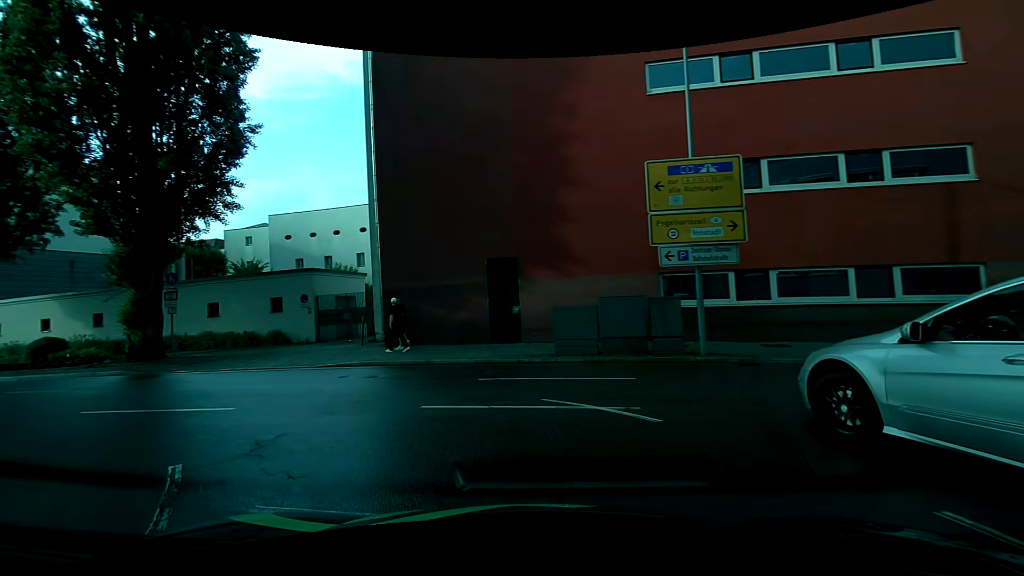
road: tertiary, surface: asphalt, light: Day
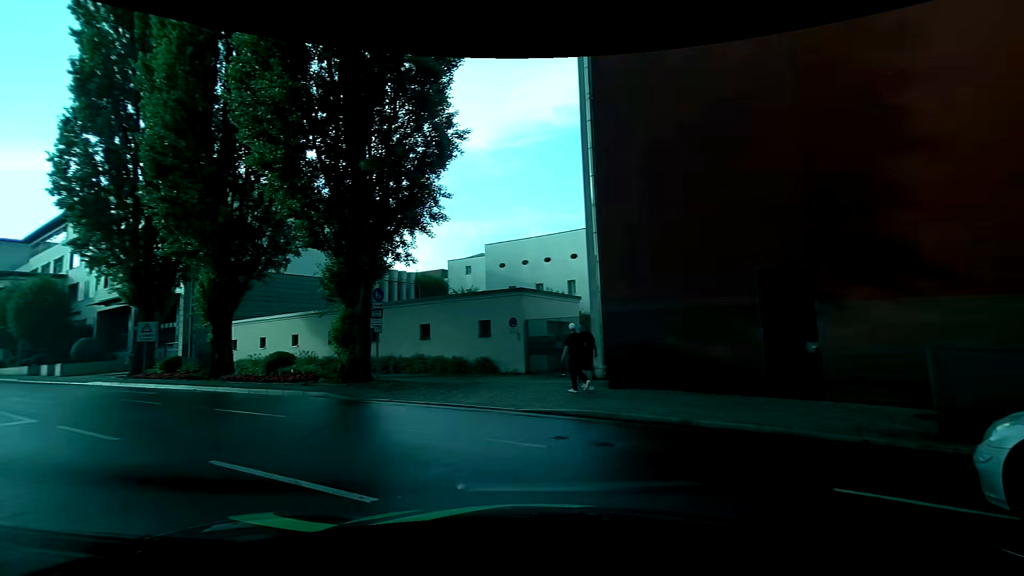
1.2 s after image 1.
(-0.8, +4.4) m; -23°
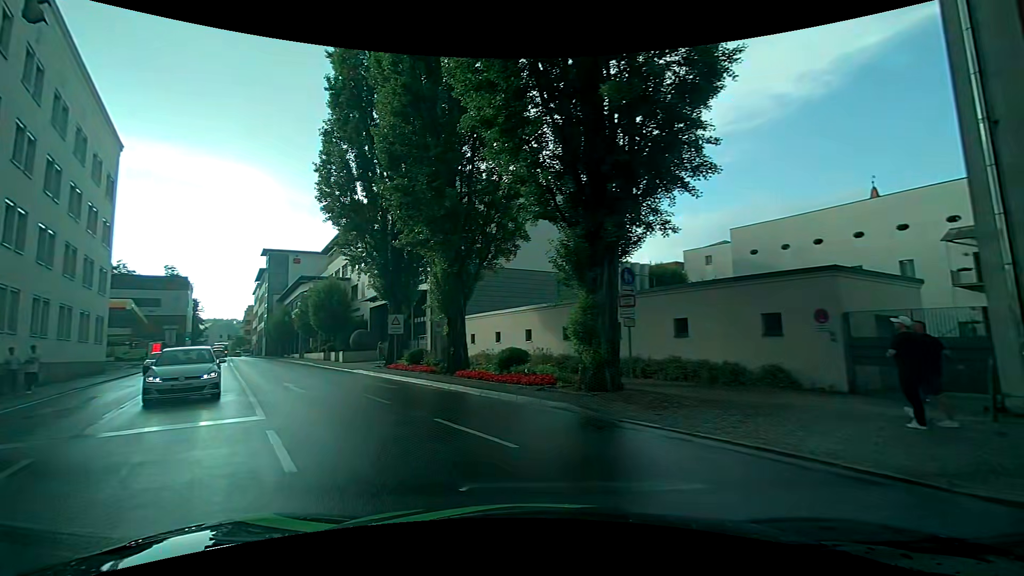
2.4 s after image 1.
(-1.0, +4.1) m; -26°
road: primary
